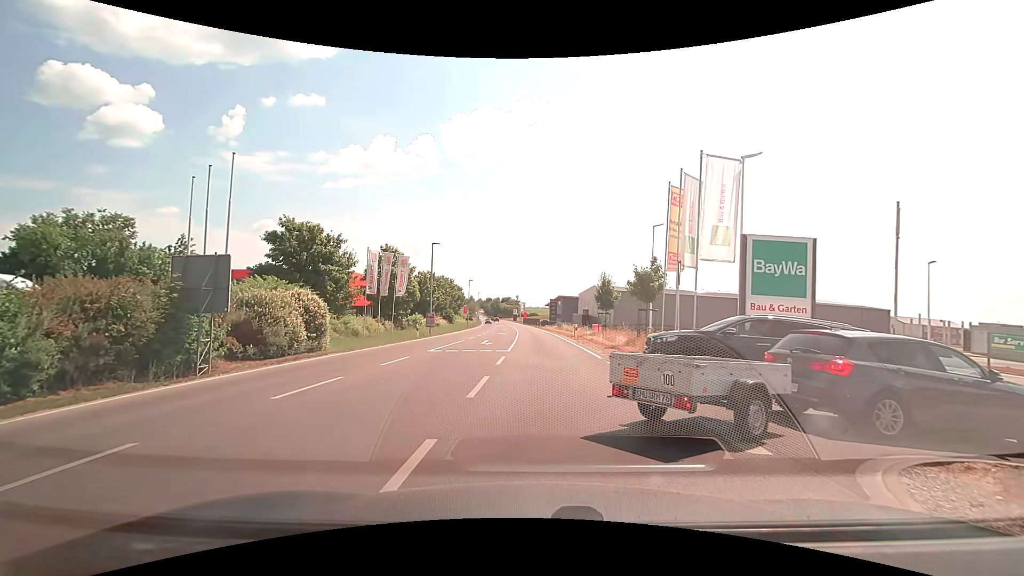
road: secondary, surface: asphalt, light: Day
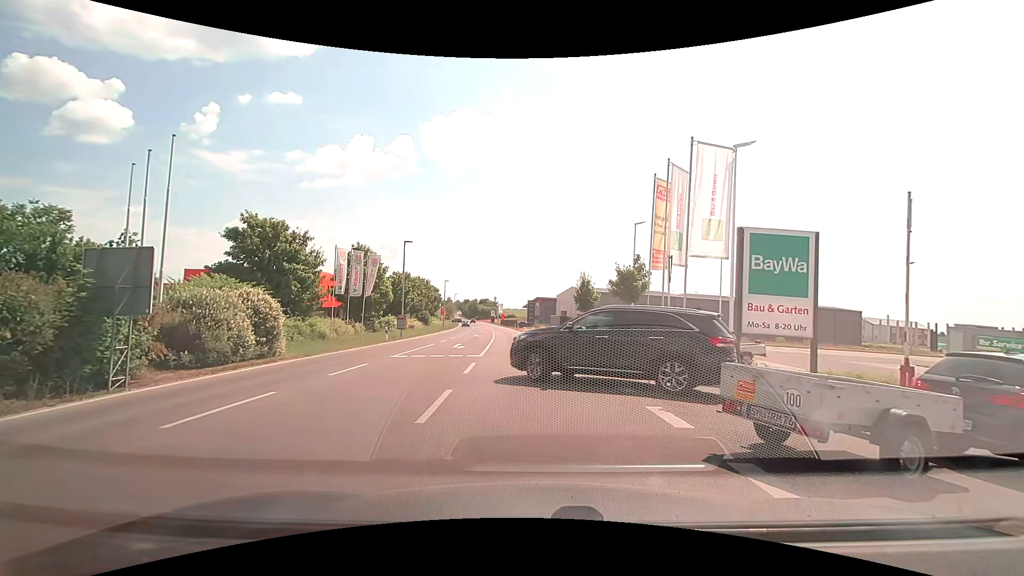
(0.0, +1.8) m; +2°
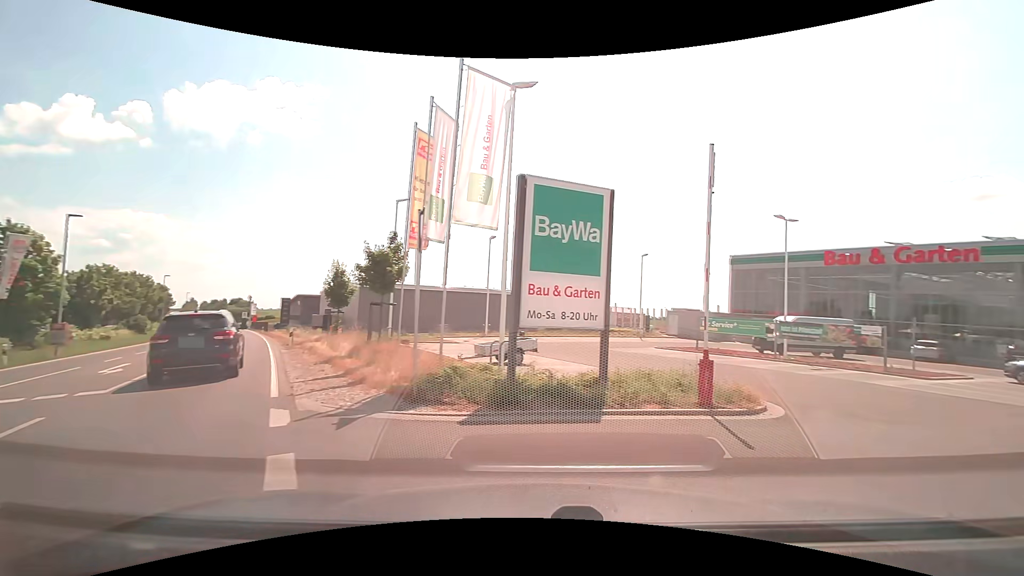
(+1.1, +5.9) m; +26°
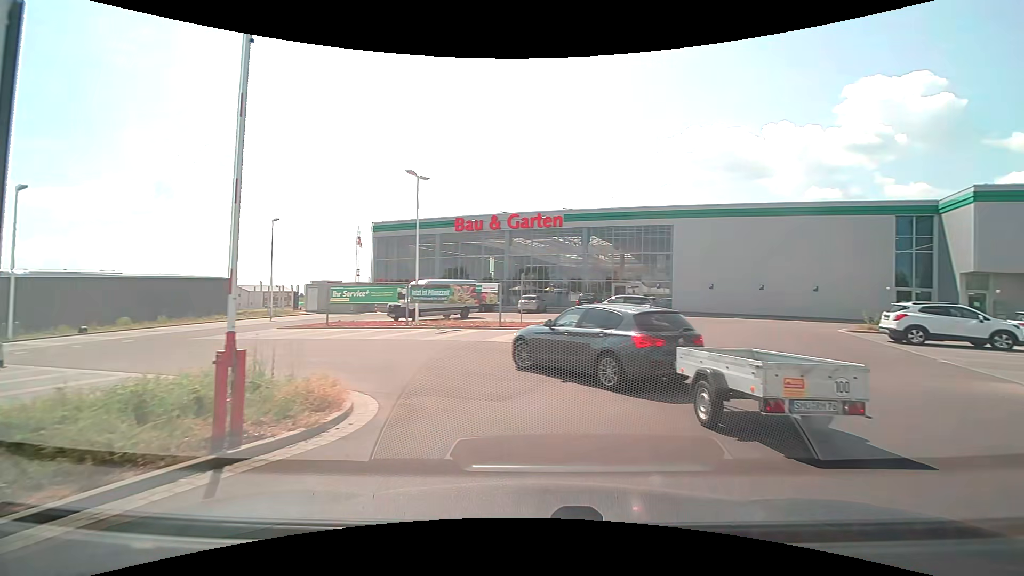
(+1.6, +4.8) m; +35°
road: service
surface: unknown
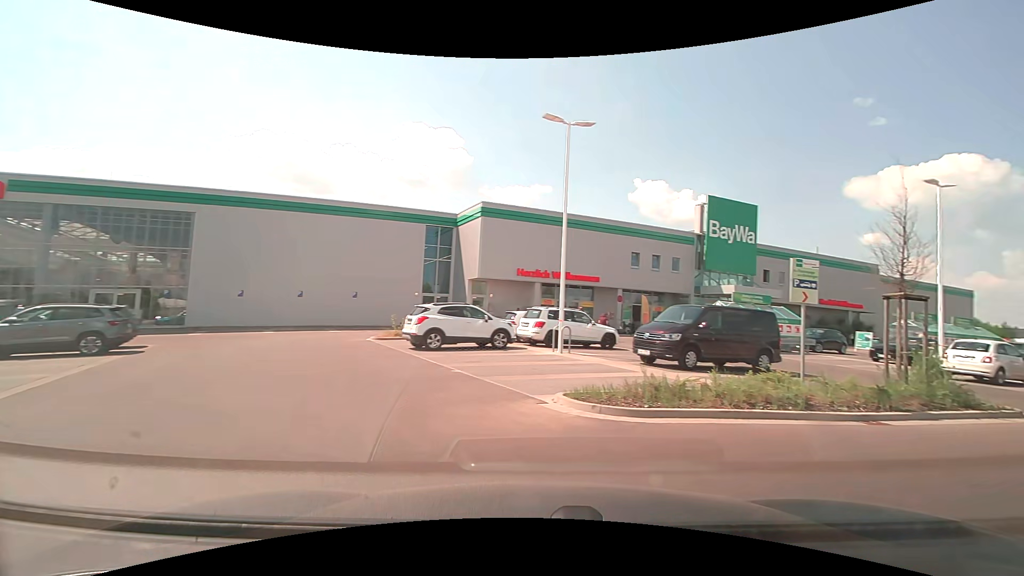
(+2.9, +6.3) m; +50°
